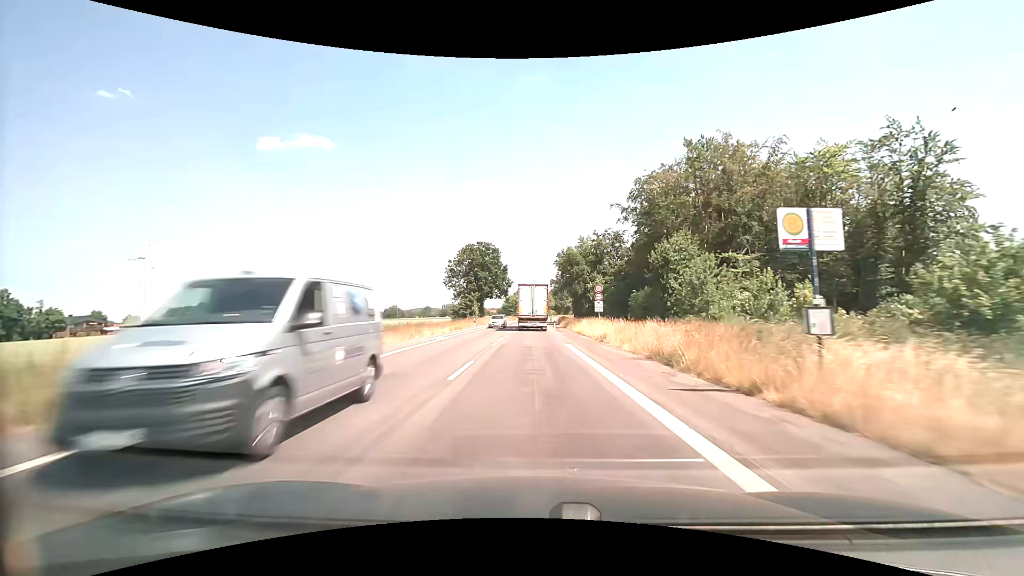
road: secondary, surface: asphalt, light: Day
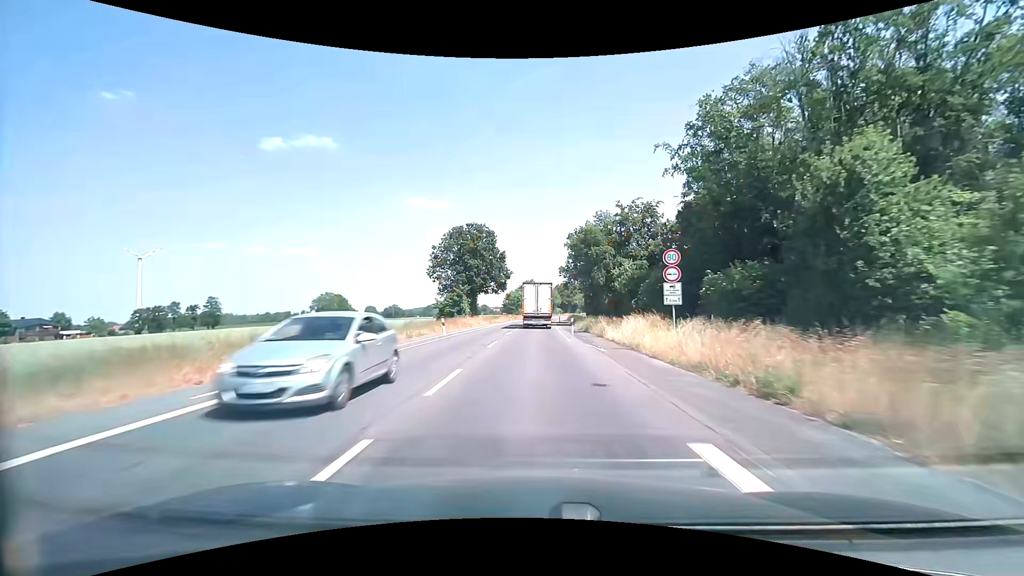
(-0.1, +19.2) m; -1°
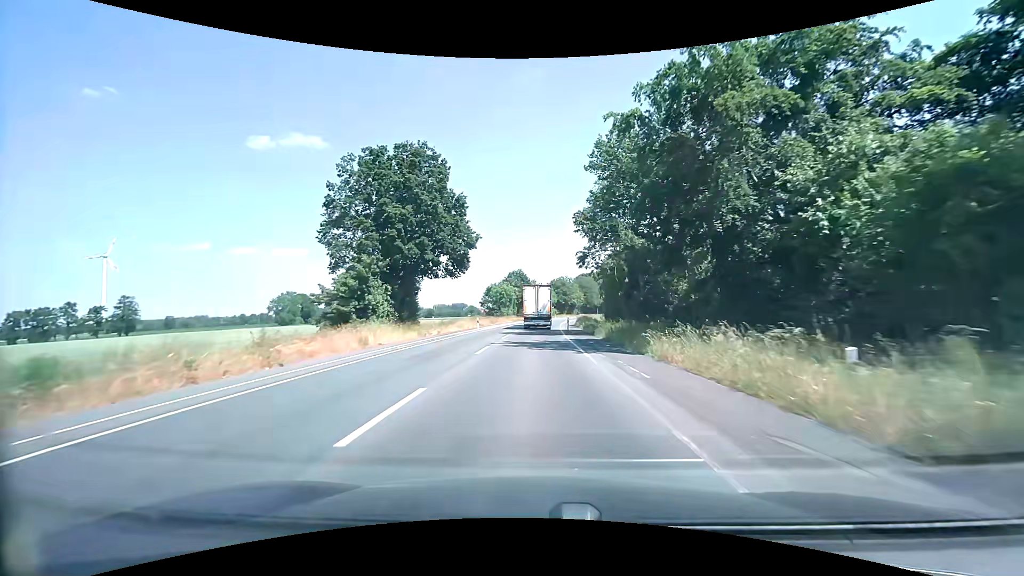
(+0.2, +38.9) m; +1°
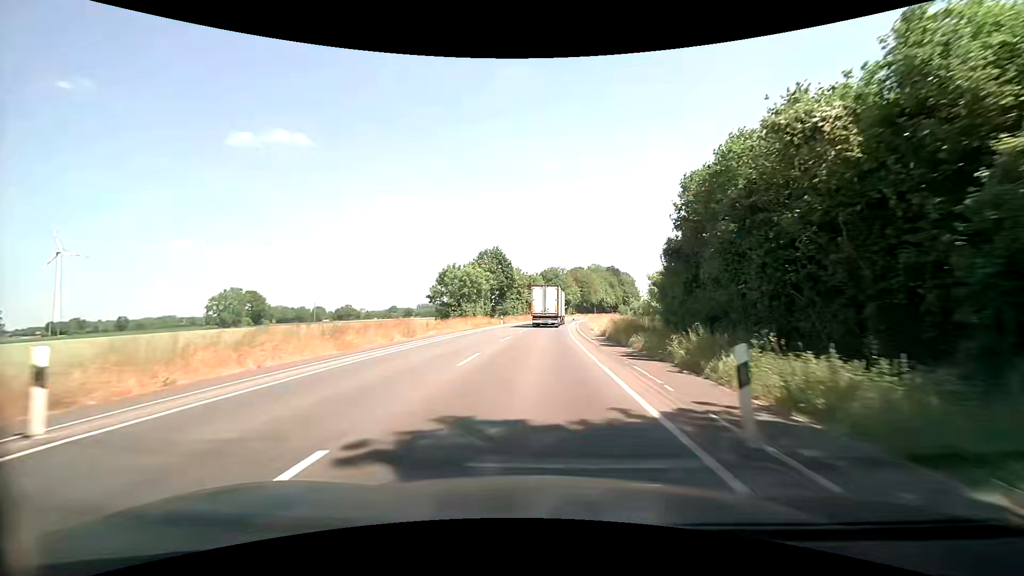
(+0.4, +39.8) m; +2°
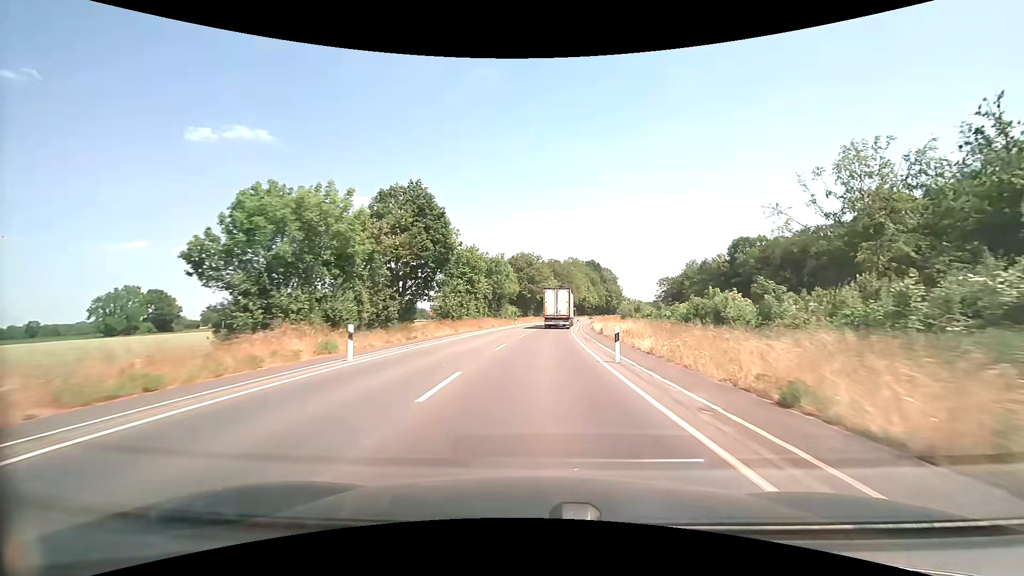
(+0.5, +40.9) m; +3°
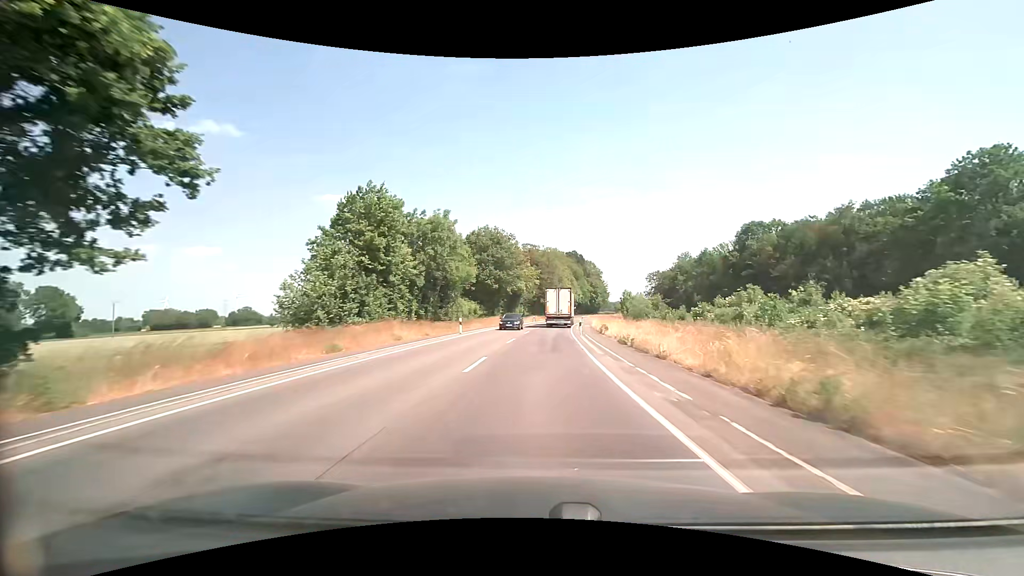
(+0.9, +31.7) m; +3°
(0, +10) (0, +20) (+1, +30) (+1, +40) (+2, +50) (+3, +60) (+4, +70) (+5, +80) (+7, +90) (+8, +100) m
